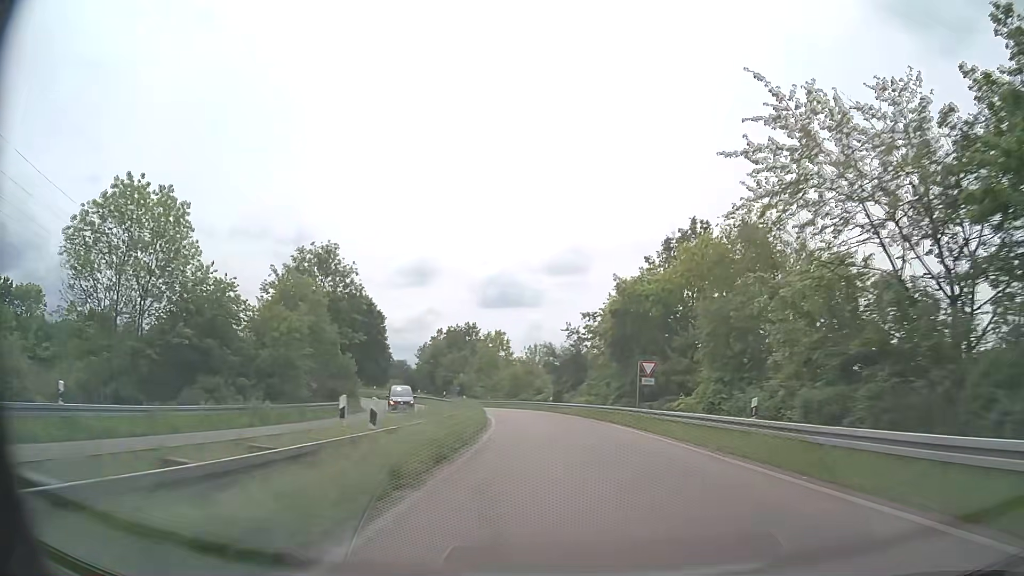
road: trunk_link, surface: asphalt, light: Day
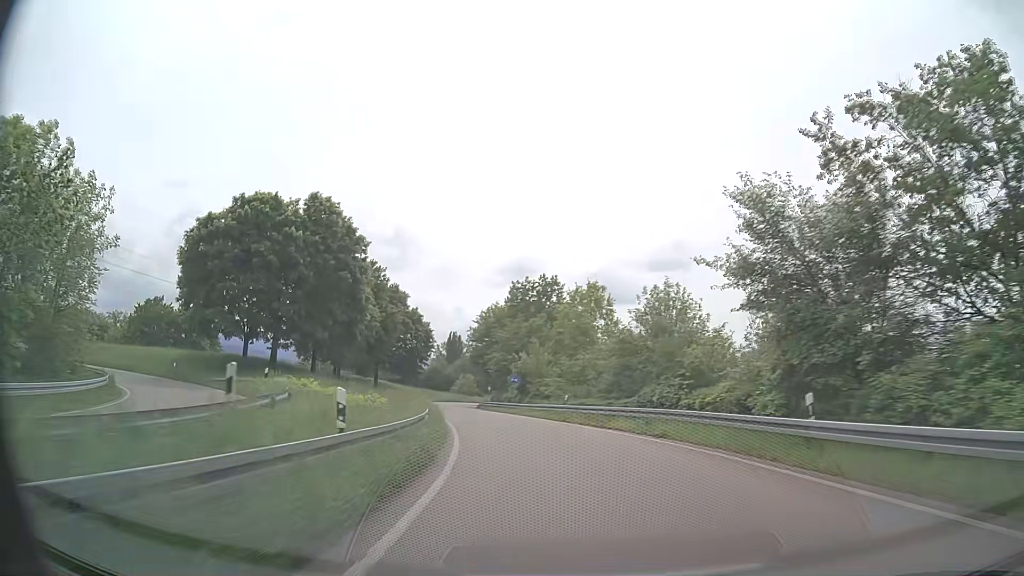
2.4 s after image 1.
(-2.9, +46.6) m; -8°
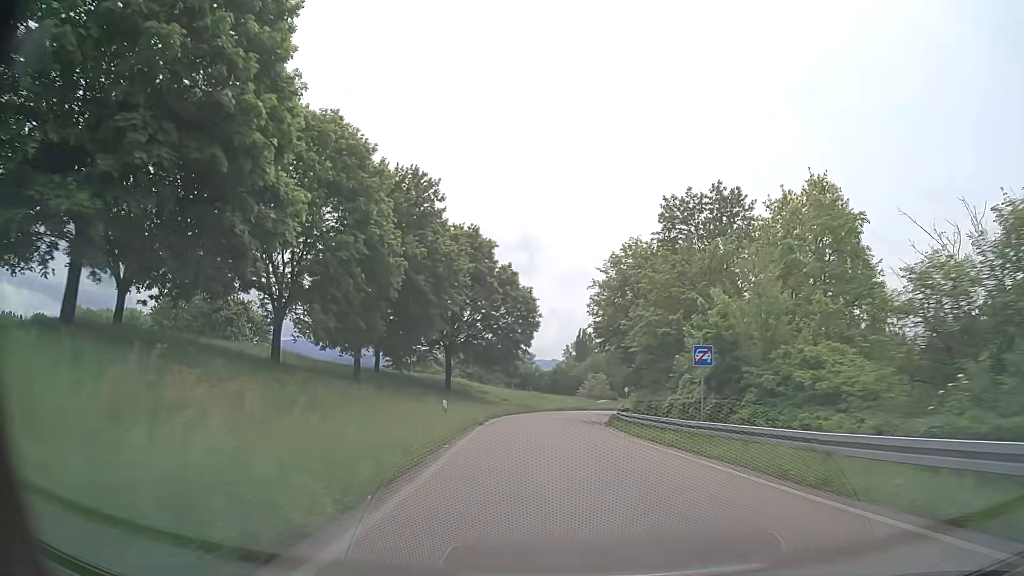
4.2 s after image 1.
(-3.6, +32.5) m; -12°
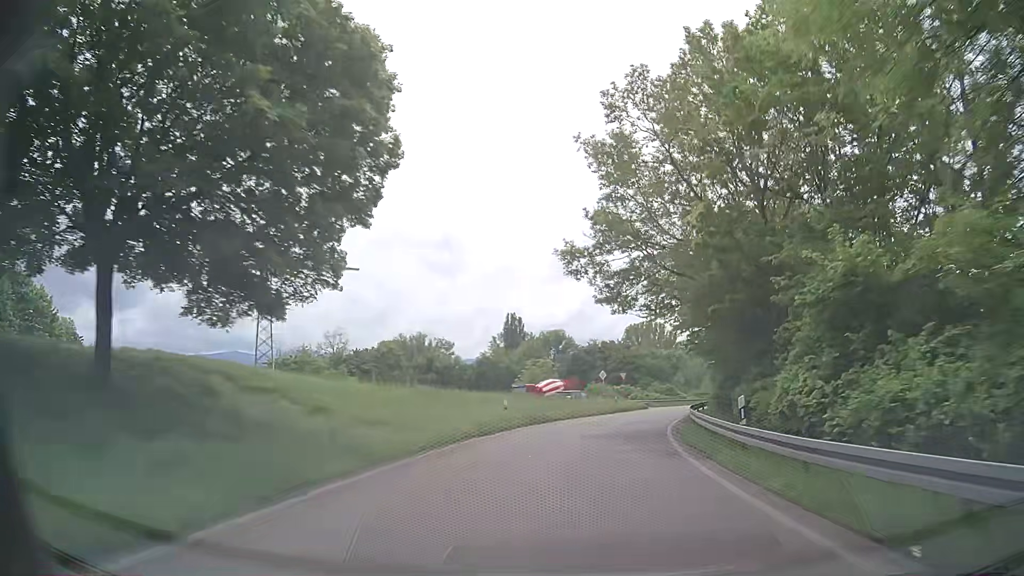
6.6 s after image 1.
(+0.2, +41.6) m; +6°
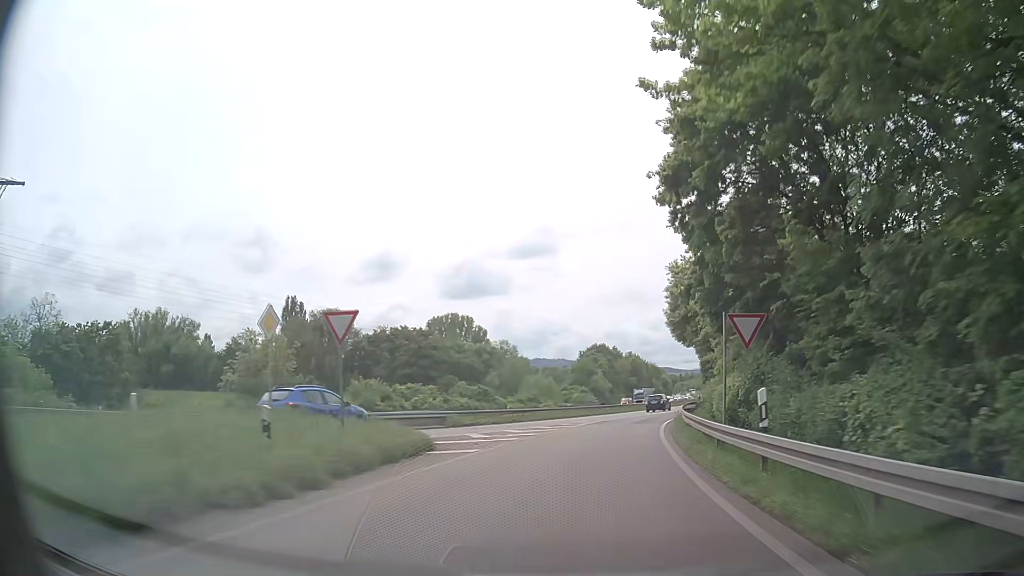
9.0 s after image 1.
(+5.4, +39.4) m; +15°
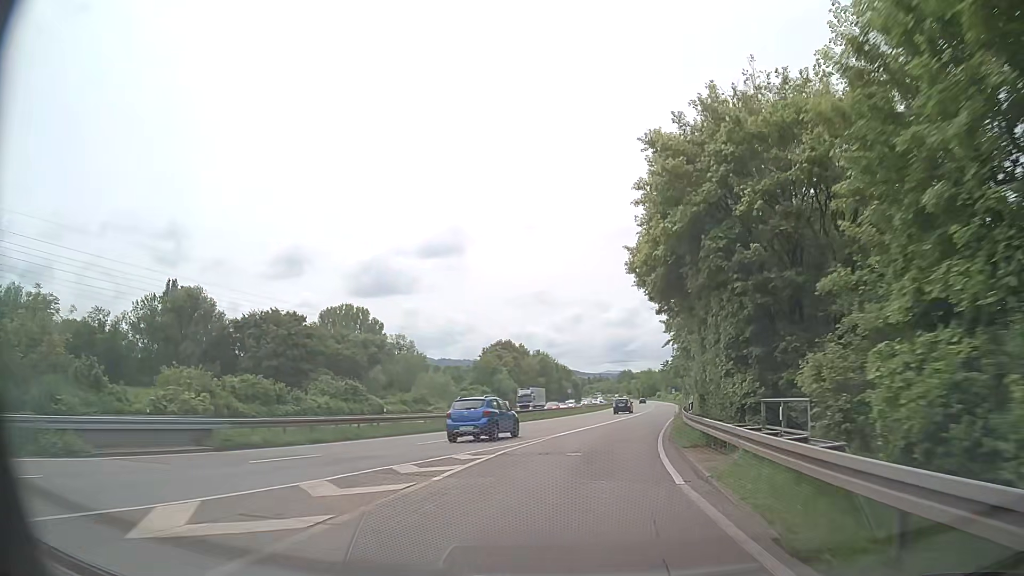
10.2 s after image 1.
(+1.6, +19.3) m; +8°
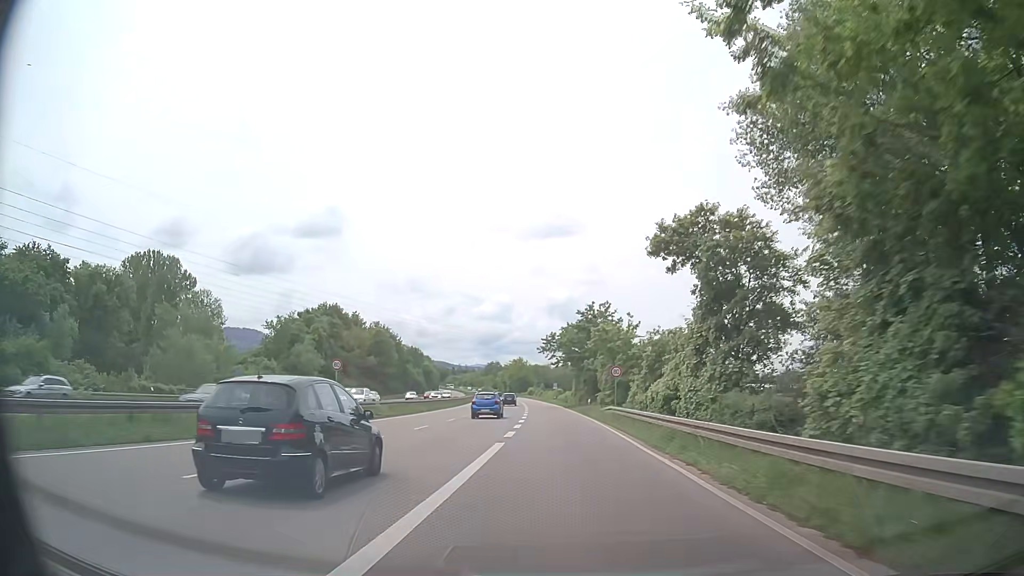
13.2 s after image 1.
(+6.8, +48.0) m; +11°
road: trunk
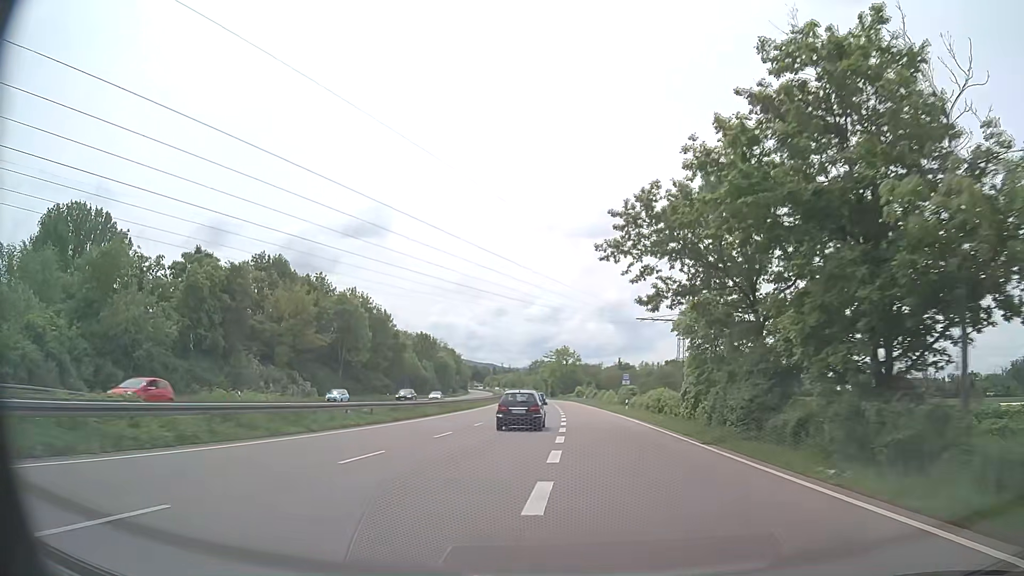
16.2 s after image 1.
(-1.0, +51.0) m; -4°
(0, +10) (0, +20) (0, +30) (0, +40) (-1, +50) (-1, +60) (-1, +70) (-1, +80) (-1, +90) (-2, +100) m
